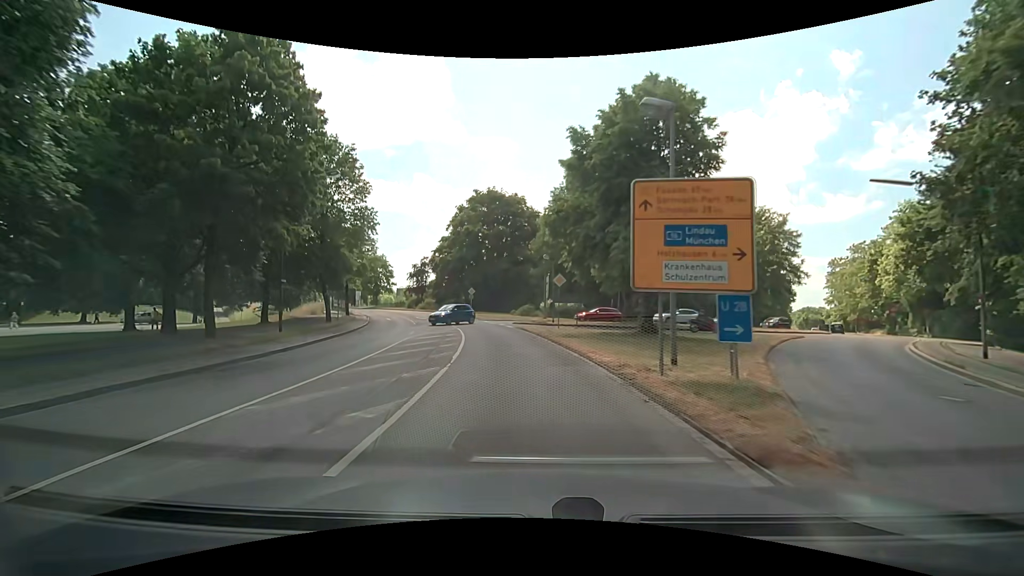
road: secondary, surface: asphalt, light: Day
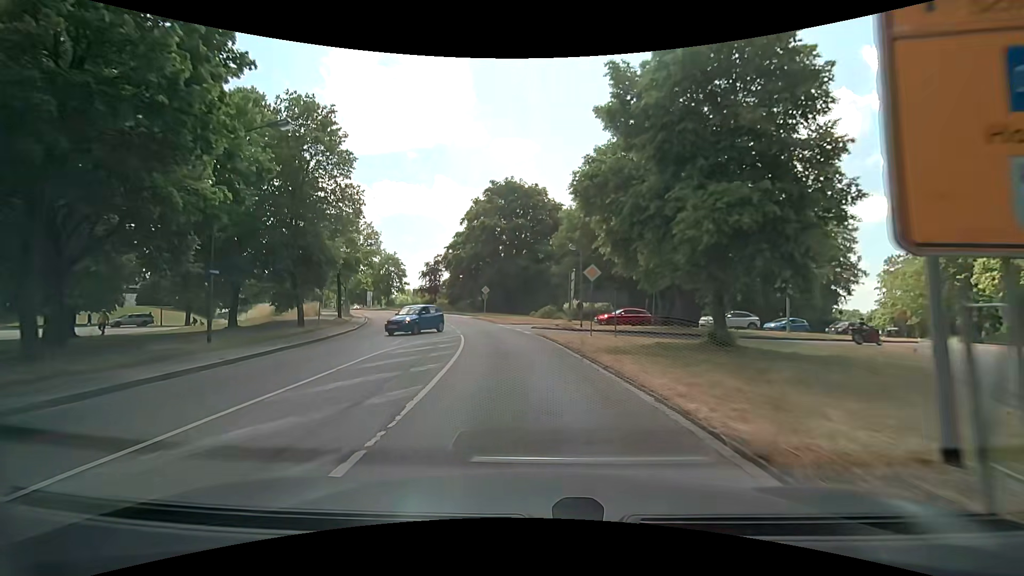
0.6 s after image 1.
(-0.1, +6.8) m; -2°
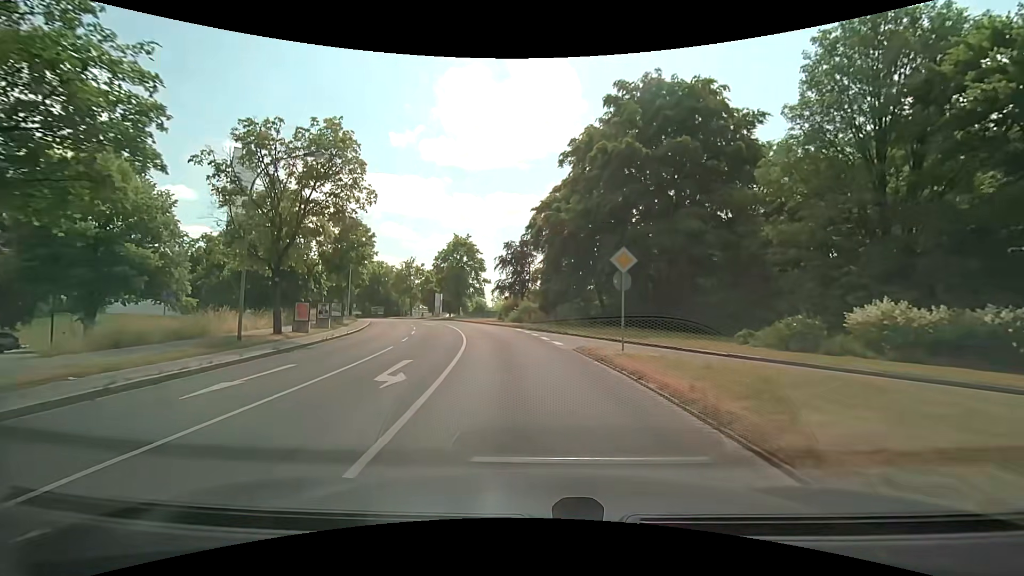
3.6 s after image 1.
(-3.8, +33.4) m; -13°
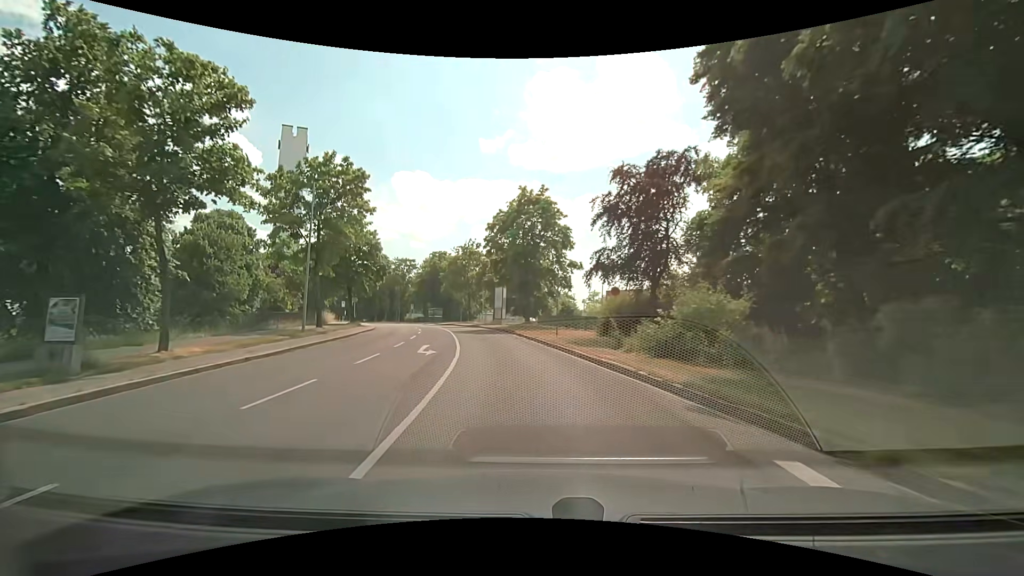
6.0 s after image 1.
(-2.3, +26.8) m; -10°
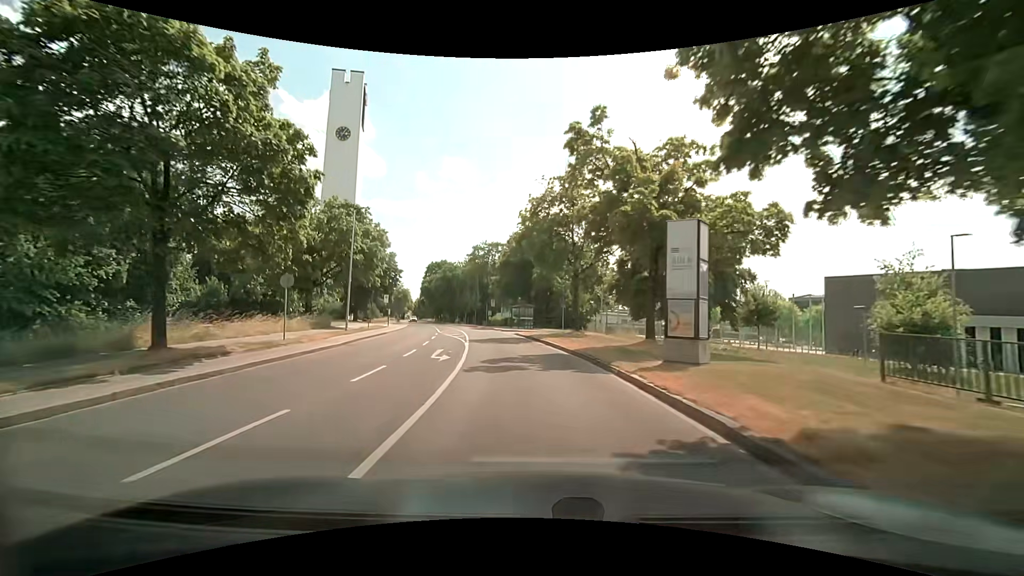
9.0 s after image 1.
(-4.0, +33.5) m; -12°
(0, +10) (-1, +20) (-2, +30) (-4, +40) (-6, +50) (-8, +59) (-11, +69) (-14, +79) (-16, +88) (-19, +98) m
